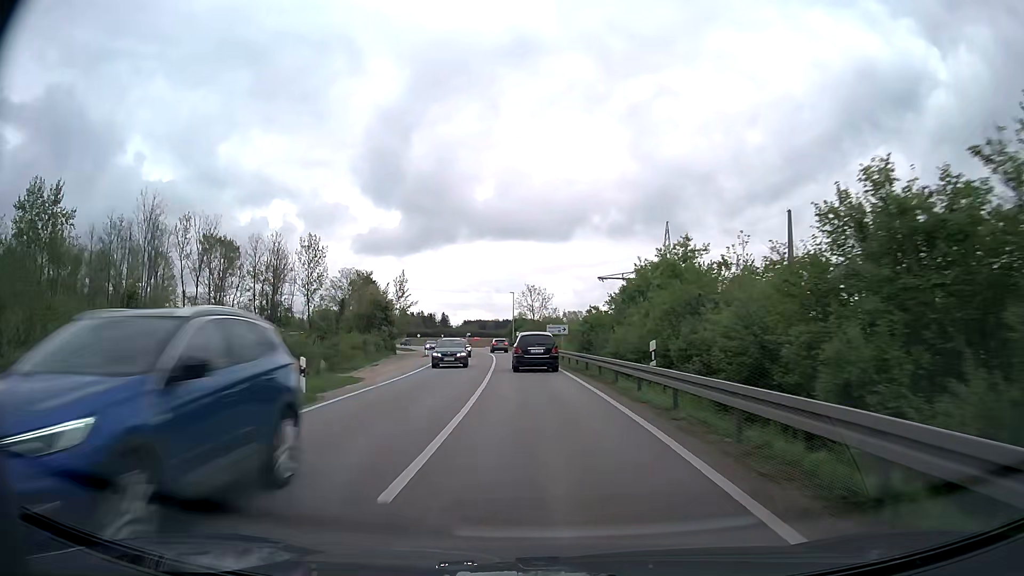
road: primary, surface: asphalt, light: Day
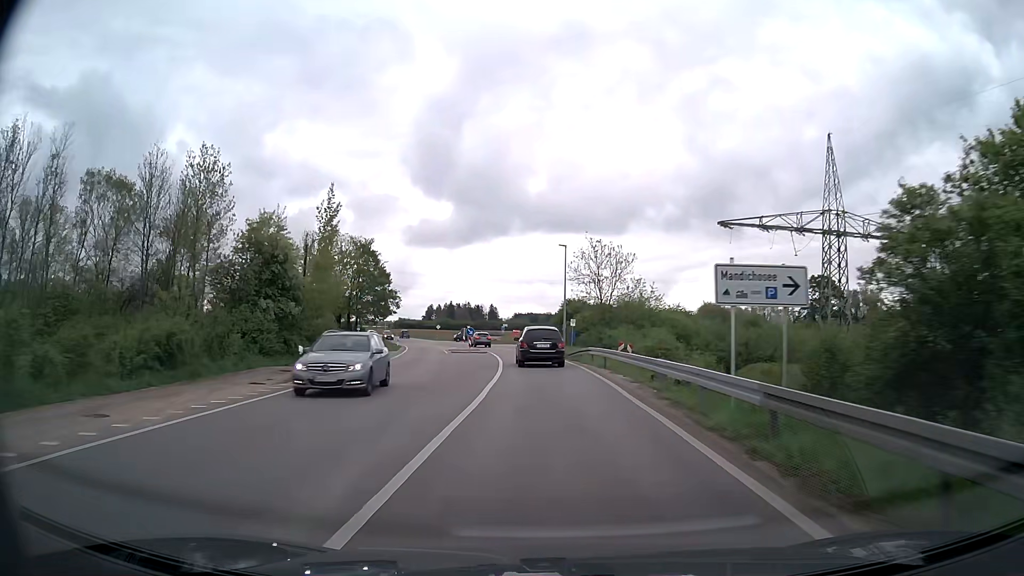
(-2.1, +44.6) m; -5°
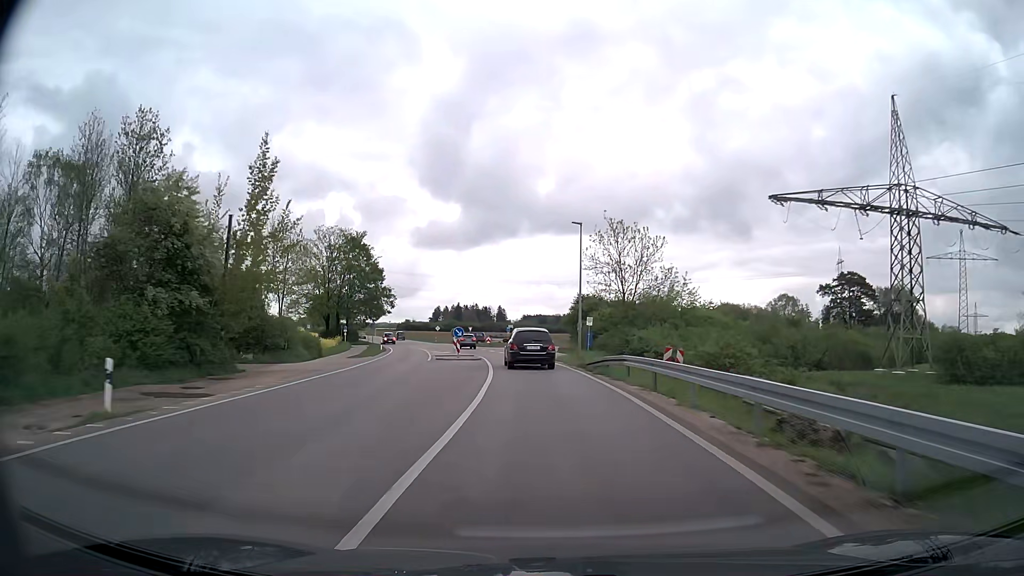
(0.0, +11.1) m; -1°
(0, +10) (0, +20) (-1, +30) (-2, +40) (-3, +50) (-5, +60) (-8, +69) (-10, +79) (-13, +89) (-16, +98) m
